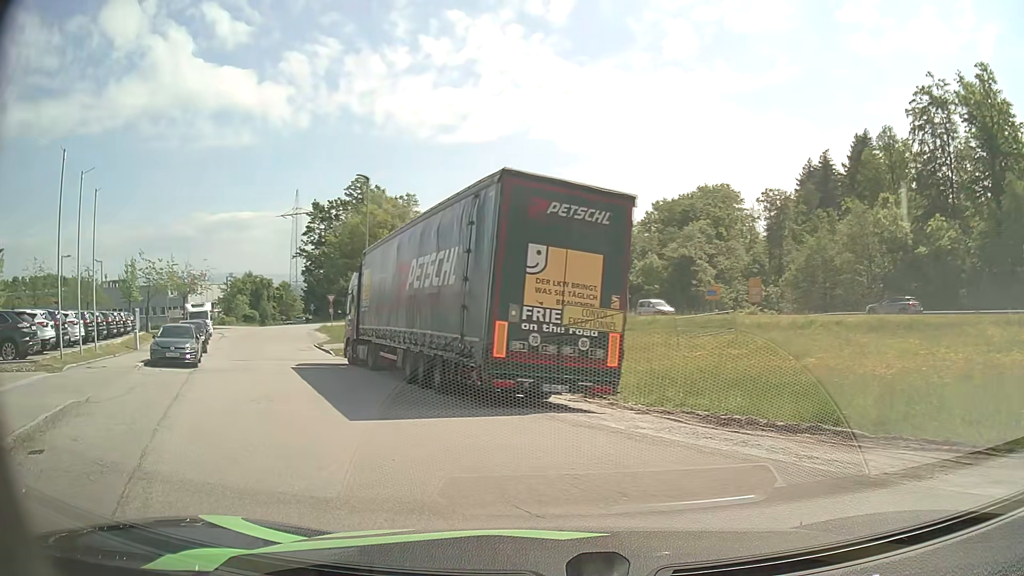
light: Day
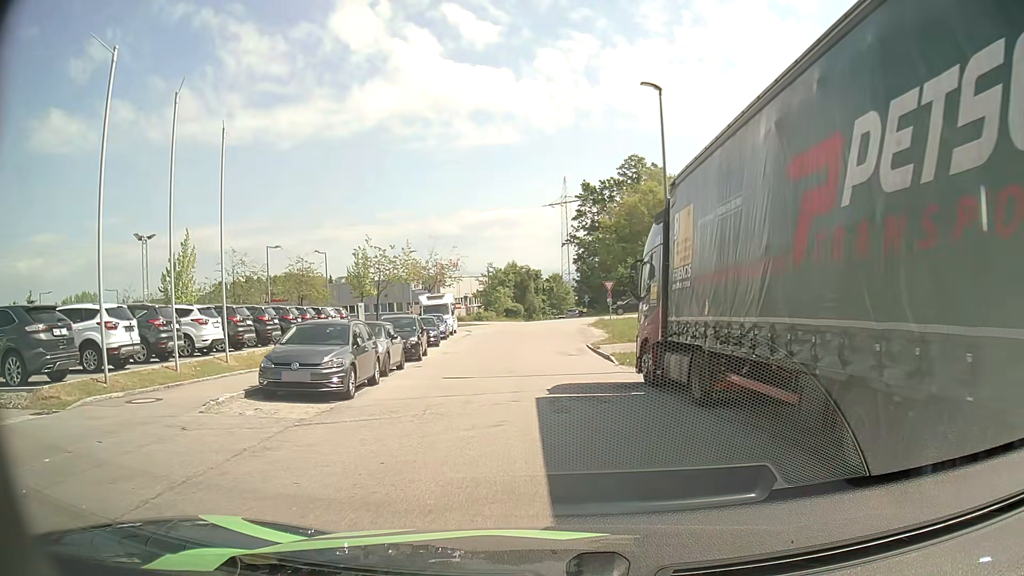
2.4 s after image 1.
(-2.9, +10.8) m; -23°
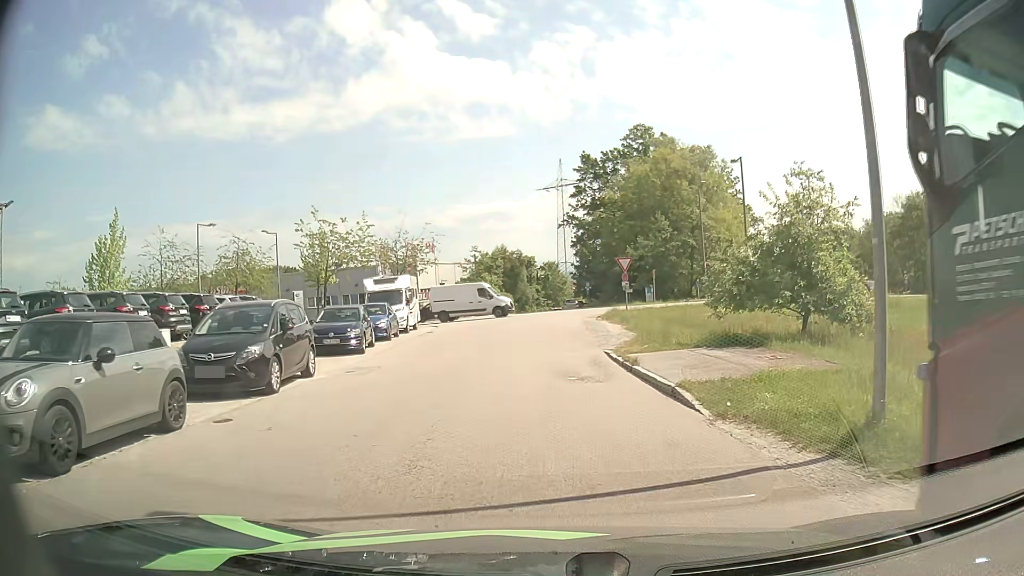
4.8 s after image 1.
(0.0, +12.6) m; +1°
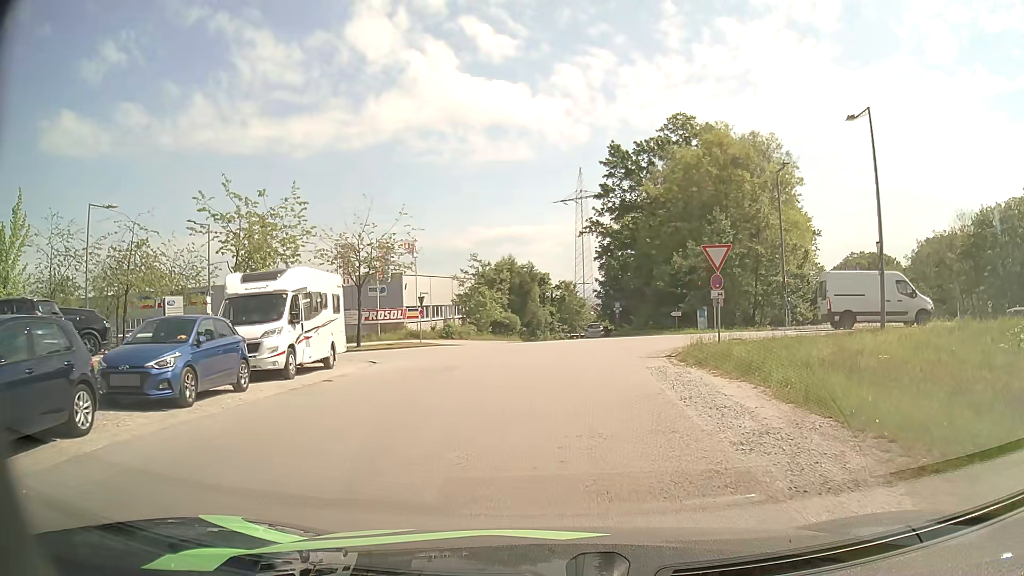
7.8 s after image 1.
(-0.4, +16.0) m; -1°
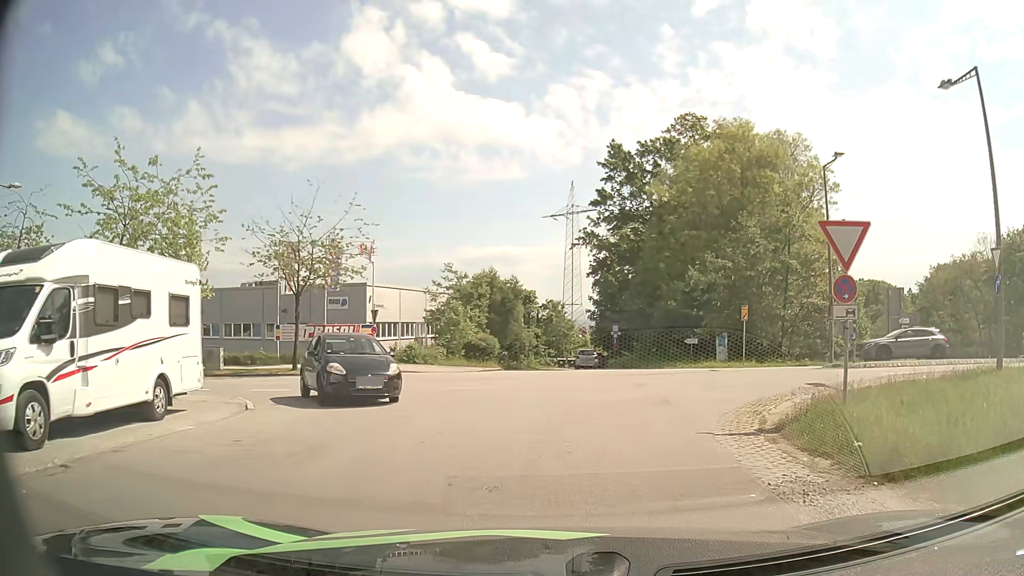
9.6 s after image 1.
(0.0, +8.6) m; 0°
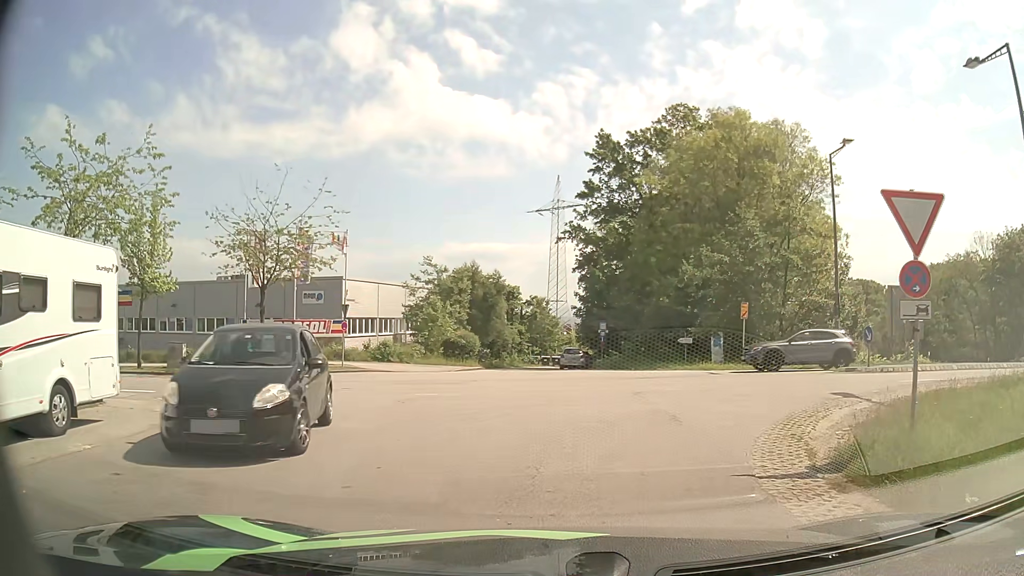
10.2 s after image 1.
(0.0, +2.4) m; +2°
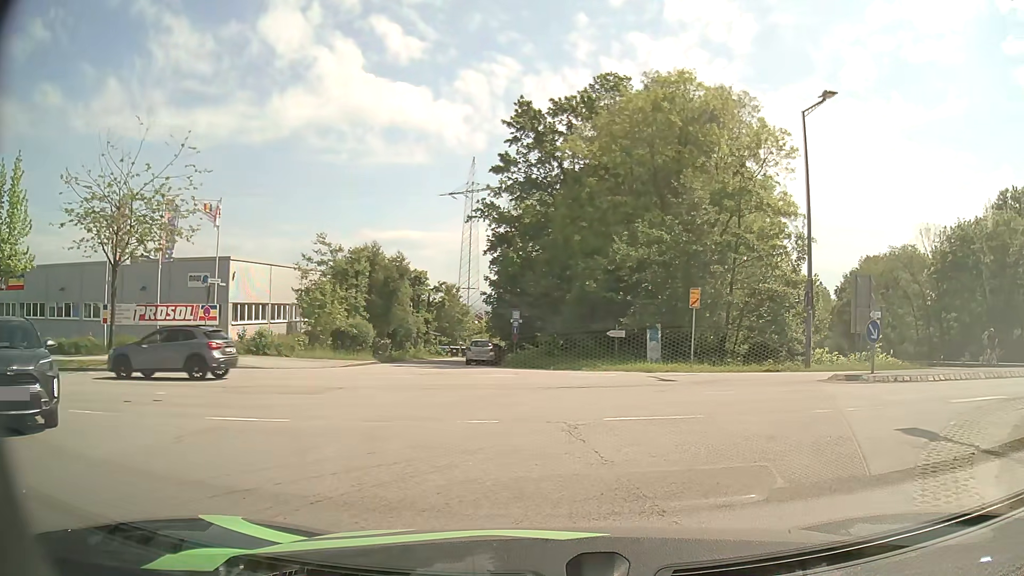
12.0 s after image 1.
(+0.2, +5.8) m; +6°
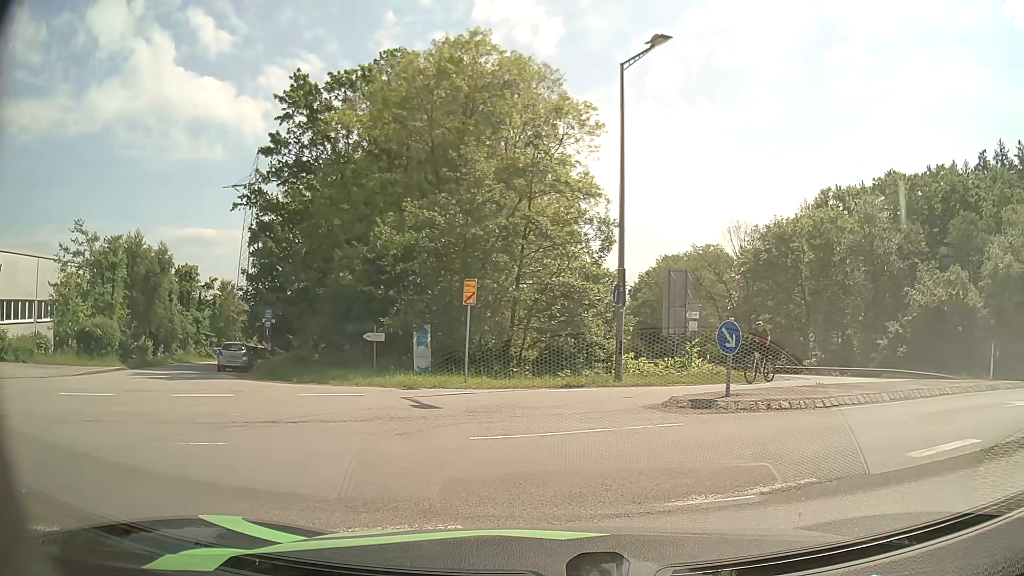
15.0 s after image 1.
(+0.8, +5.0) m; +14°
